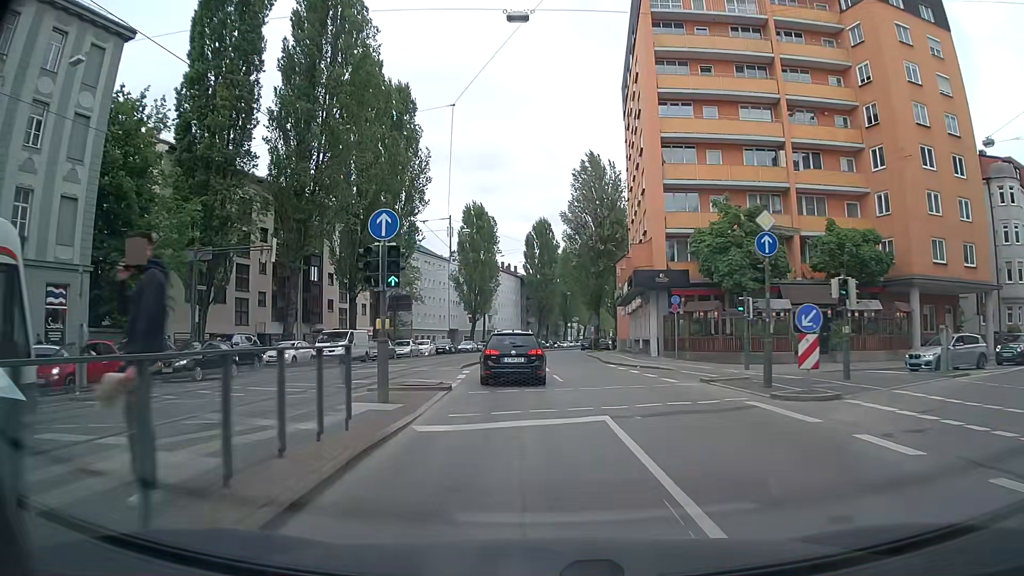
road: tertiary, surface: asphalt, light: Day
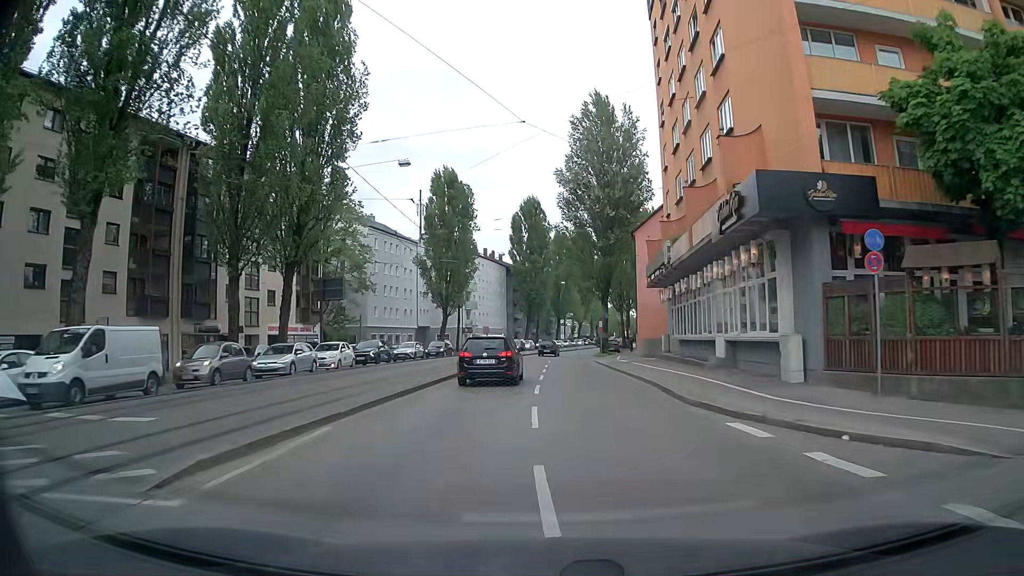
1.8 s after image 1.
(-0.2, +21.7) m; 0°
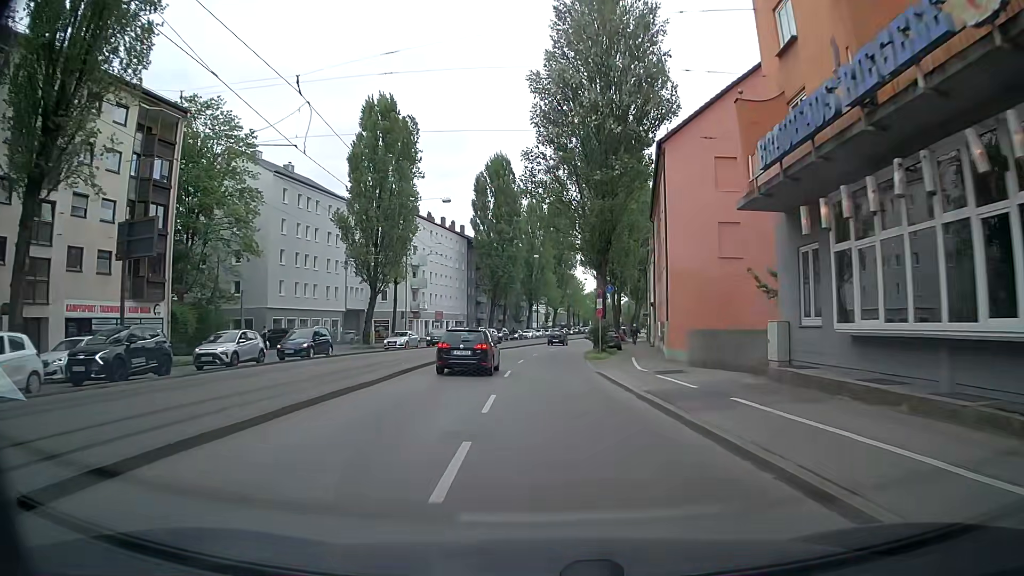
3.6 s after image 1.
(+0.4, +22.9) m; +1°
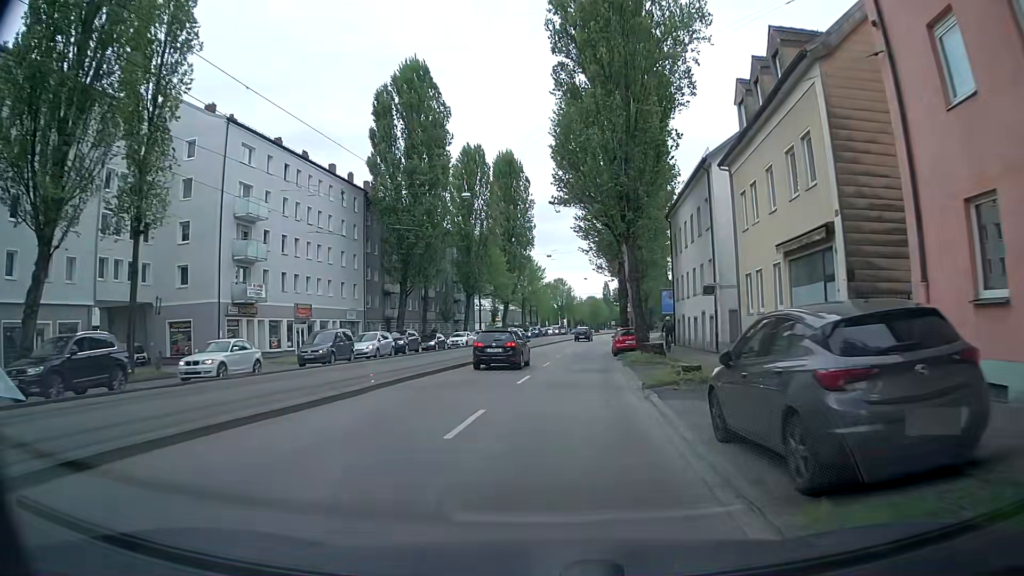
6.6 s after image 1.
(+1.3, +38.9) m; +5°
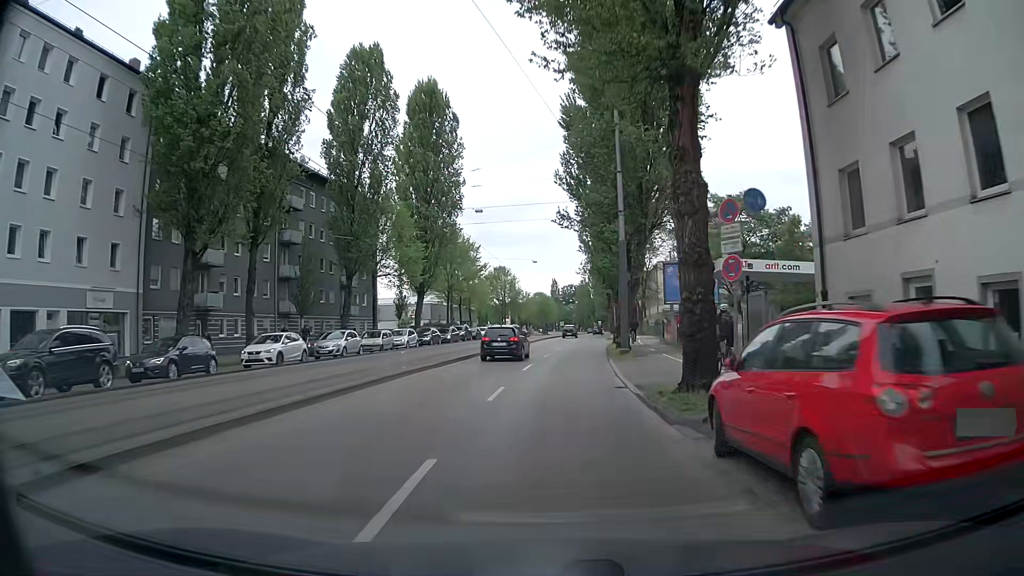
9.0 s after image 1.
(+1.2, +31.5) m; +4°
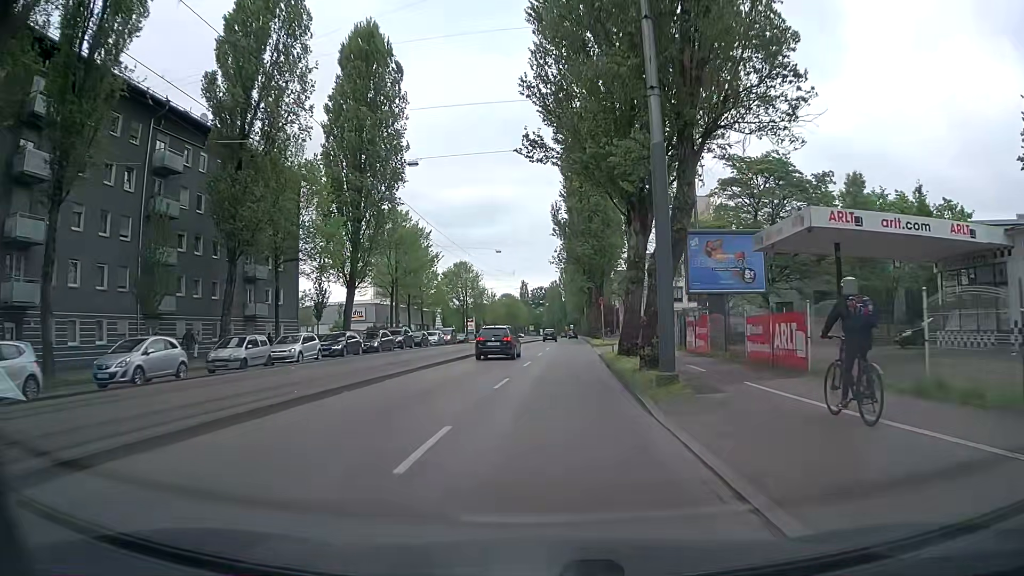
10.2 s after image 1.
(+0.5, +15.9) m; +3°
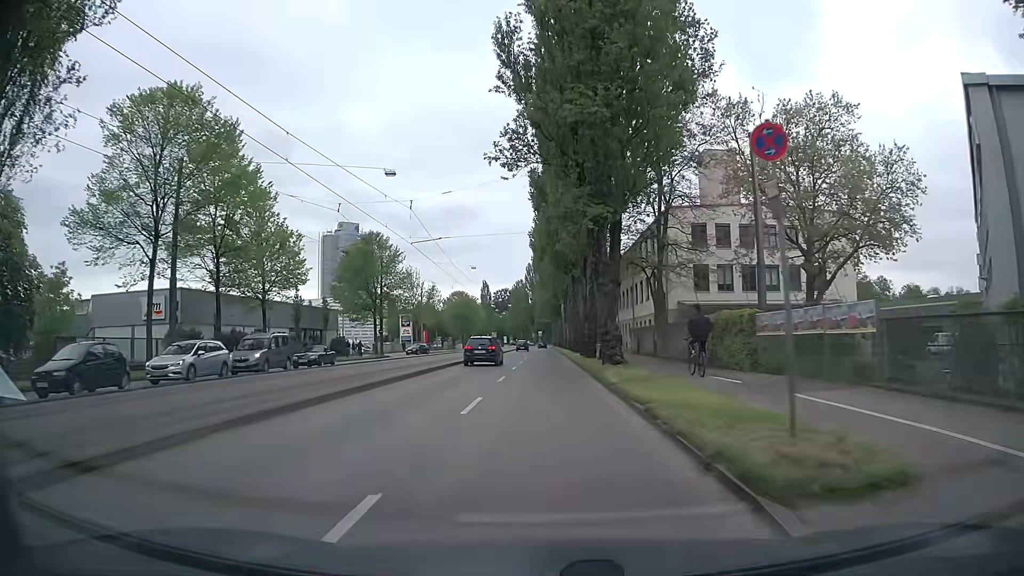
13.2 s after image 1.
(+1.6, +39.7) m; +3°
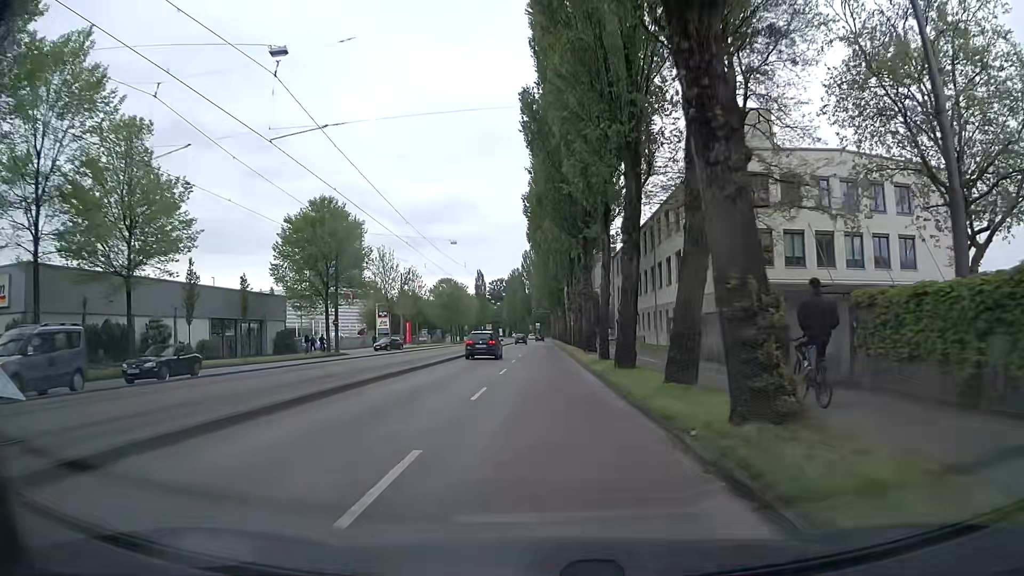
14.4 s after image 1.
(0.0, +16.0) m; +1°
(0, +10) (0, +20) (0, +30) (0, +40) (0, +50) (-1, +60) (-1, +70) (-1, +80) (-1, +90) (-1, +100) m
